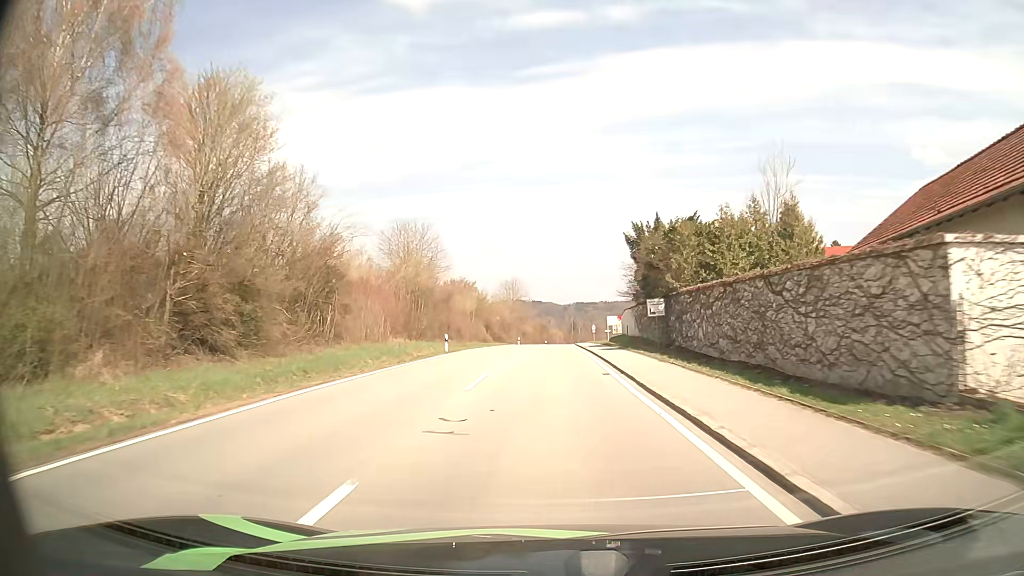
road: tertiary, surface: asphalt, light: Day
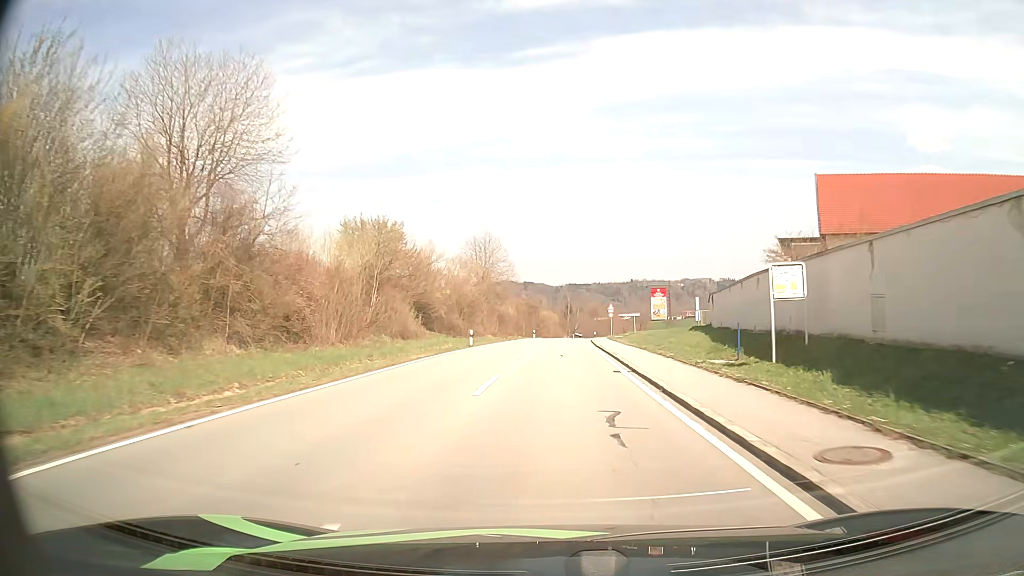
(+0.2, +49.8) m; +1°
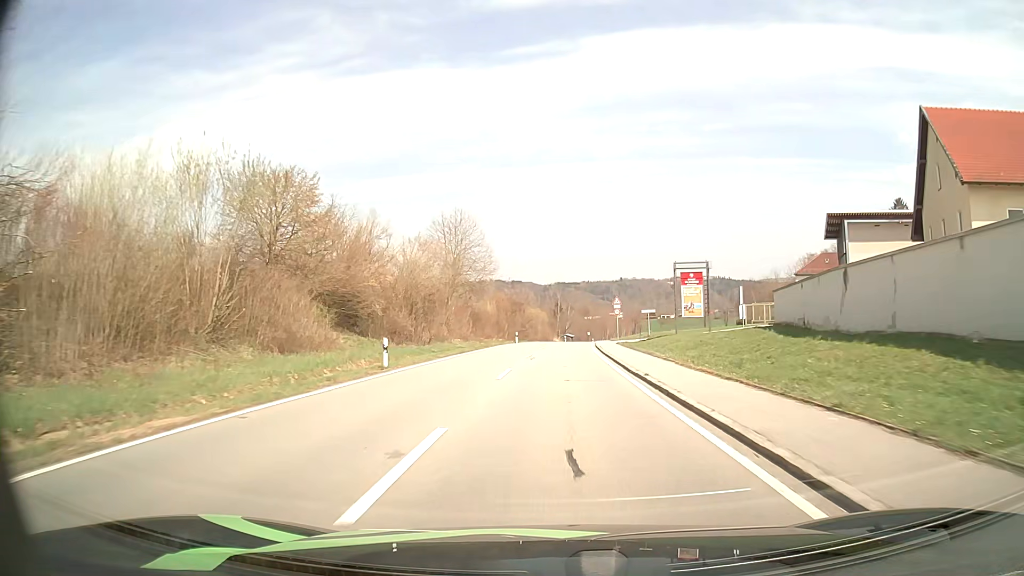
(+0.2, +19.7) m; +1°
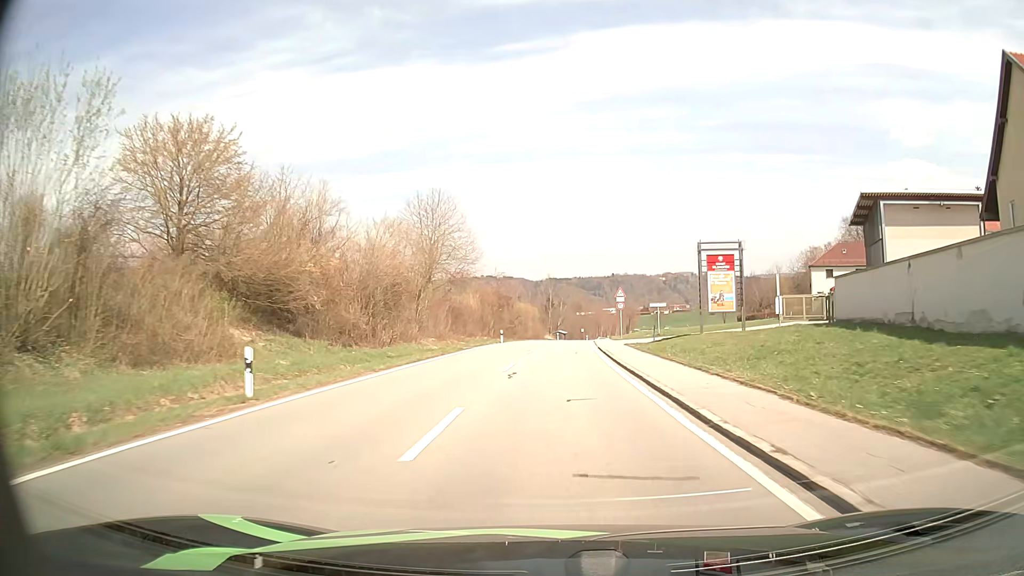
(0.0, +9.9) m; +1°
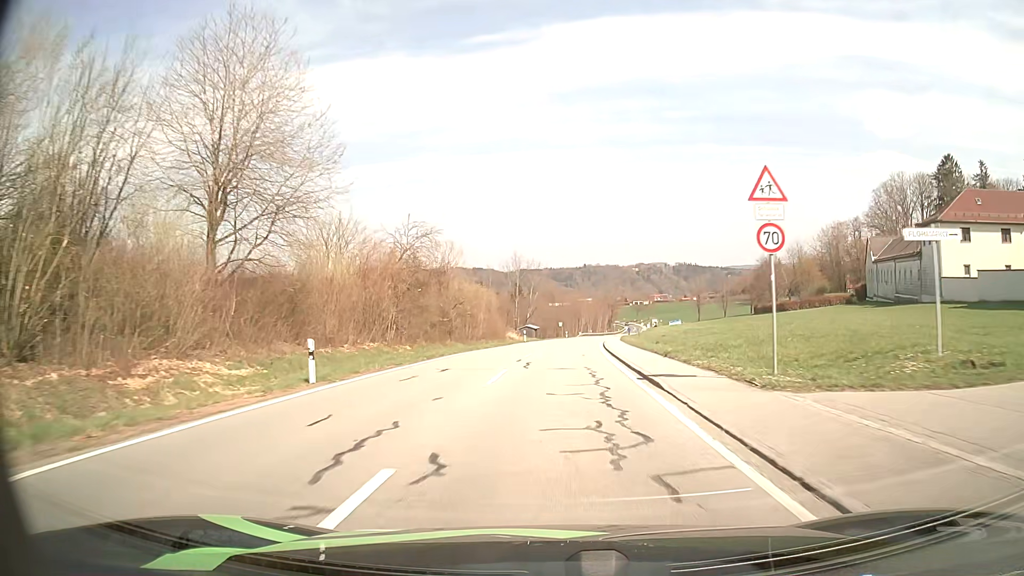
(+0.9, +40.9) m; +2°
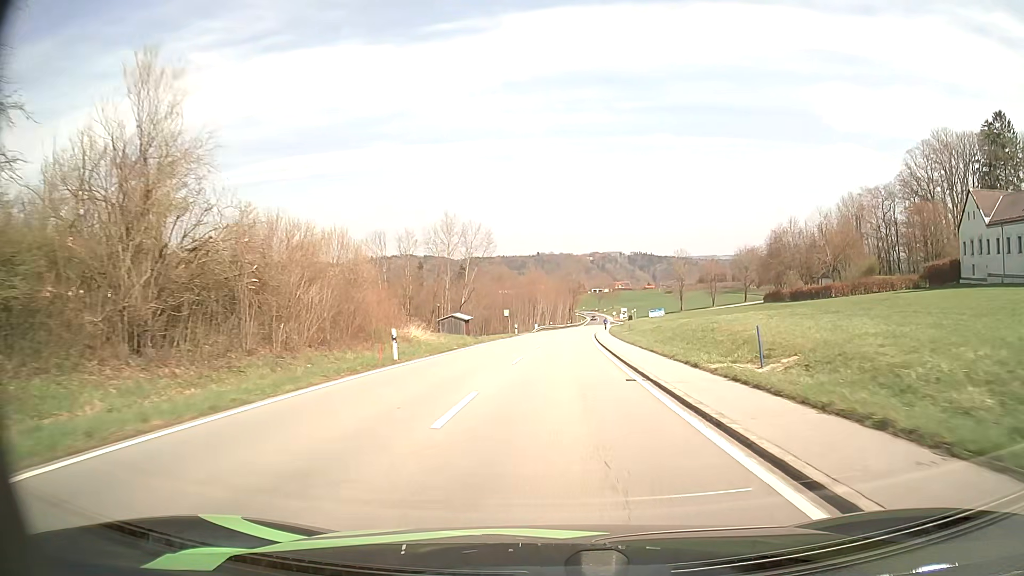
(+1.2, +41.4) m; +4°
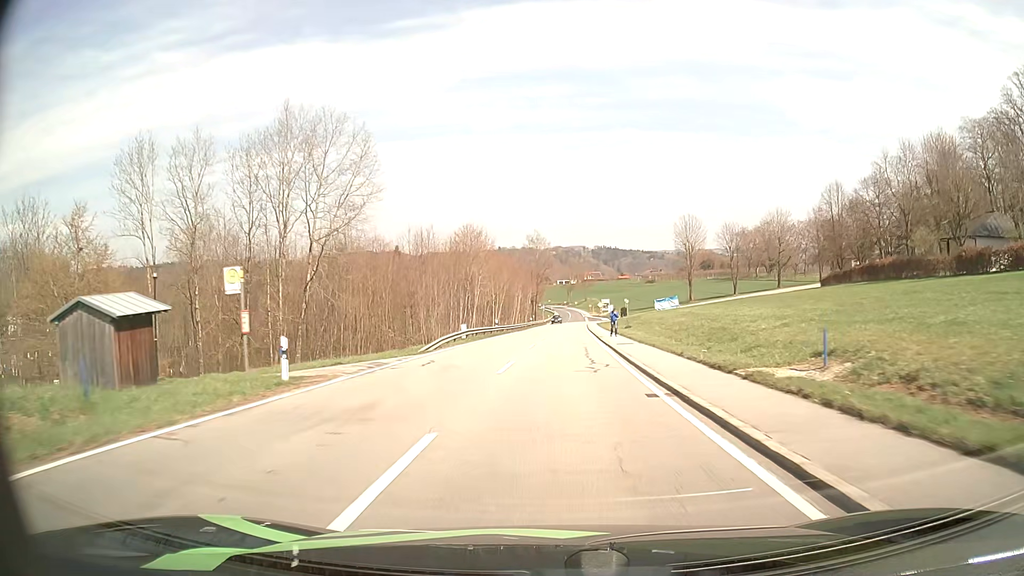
(+1.6, +52.7) m; +3°
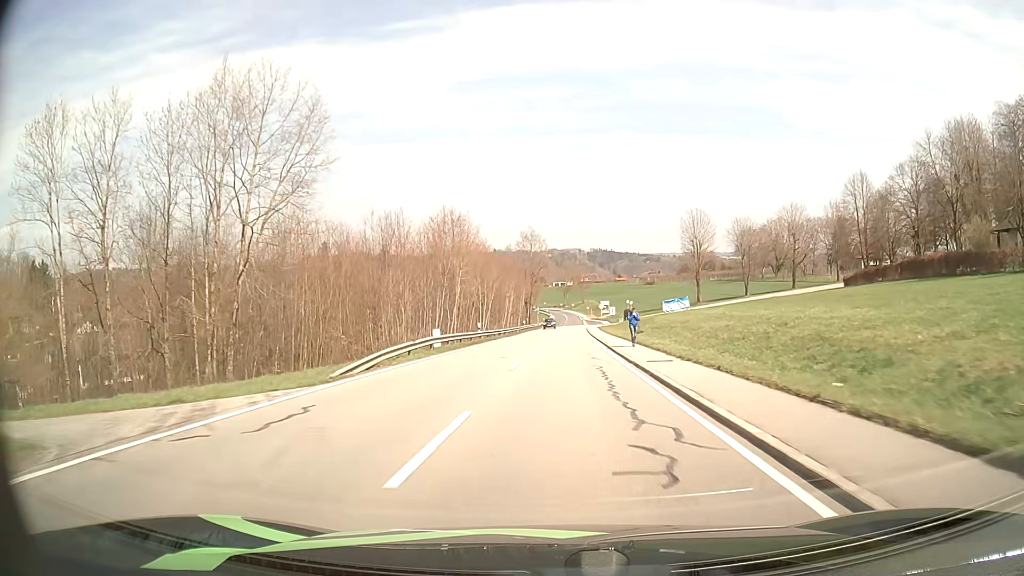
(0.0, +10.4) m; 0°
(0, +10) (0, +20) (+1, +30) (+1, +40) (+2, +50) (+2, +60) (+3, +70) (+3, +80) (+3, +90) (+4, +100) m
